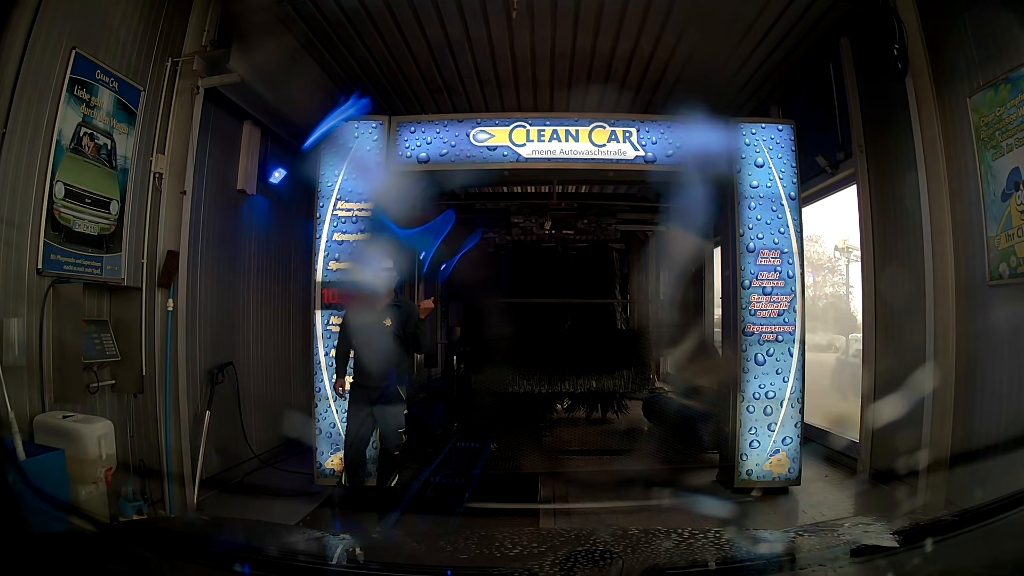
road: service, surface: asphalt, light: Day
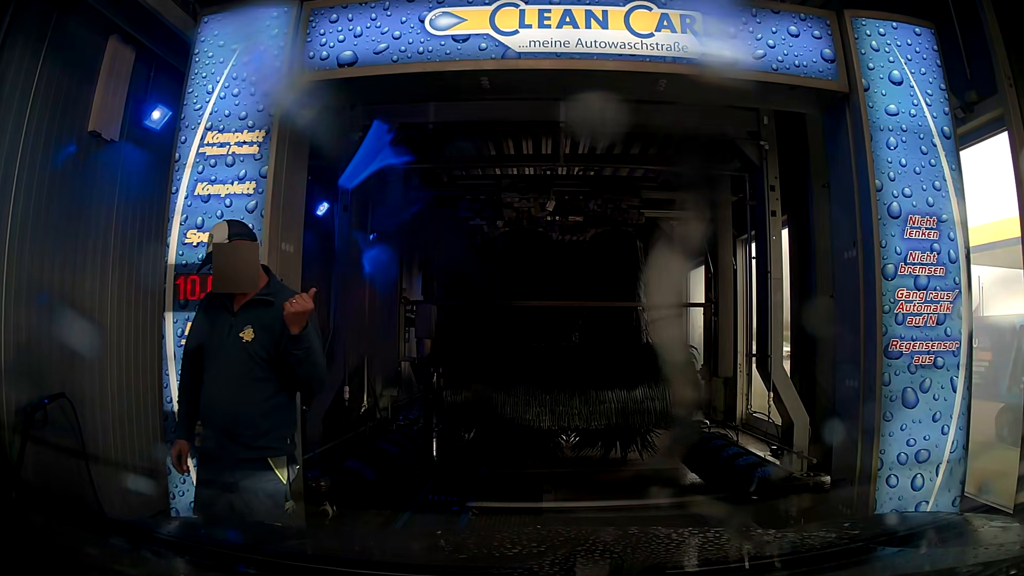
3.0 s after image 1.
(0.0, +2.2) m; 0°
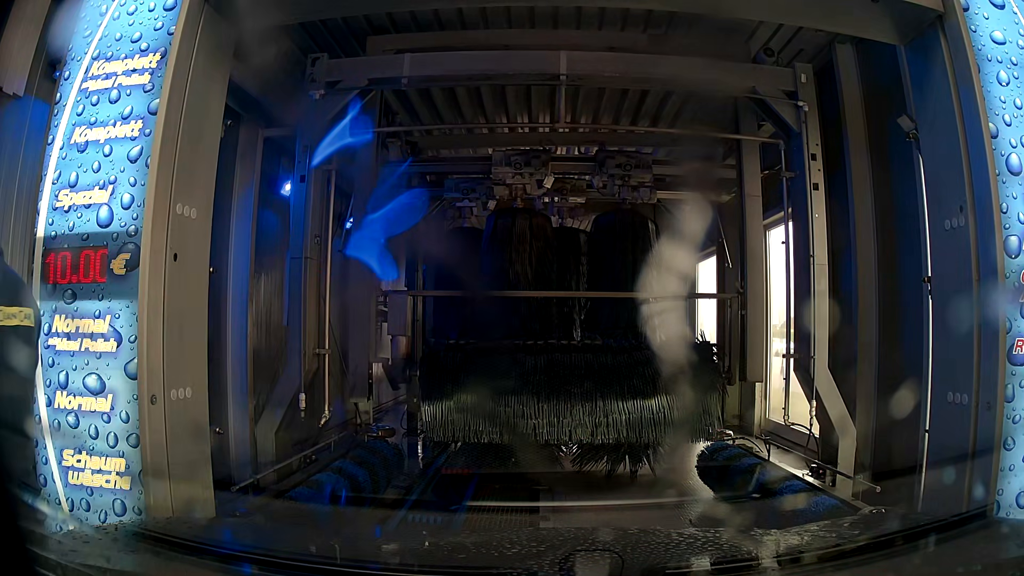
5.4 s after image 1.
(0.0, +0.9) m; 0°
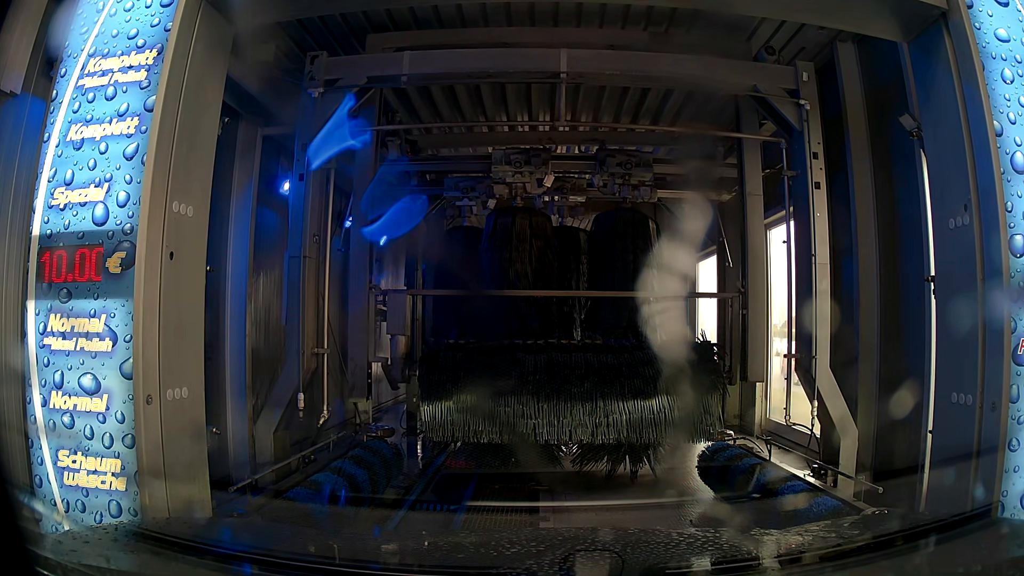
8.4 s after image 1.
(0.0, +0.1) m; 0°
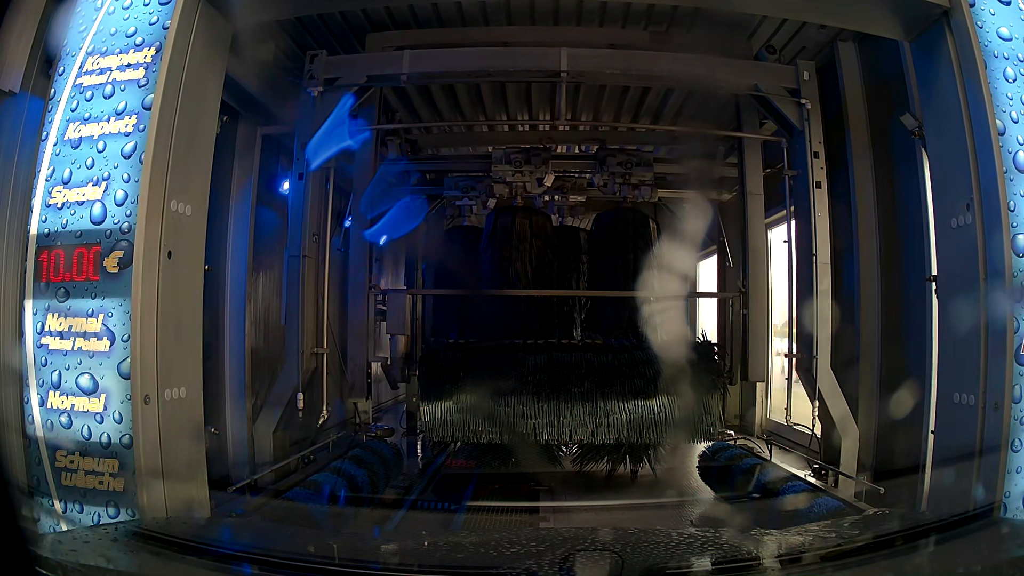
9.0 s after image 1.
(0.0, 0.0) m; 0°
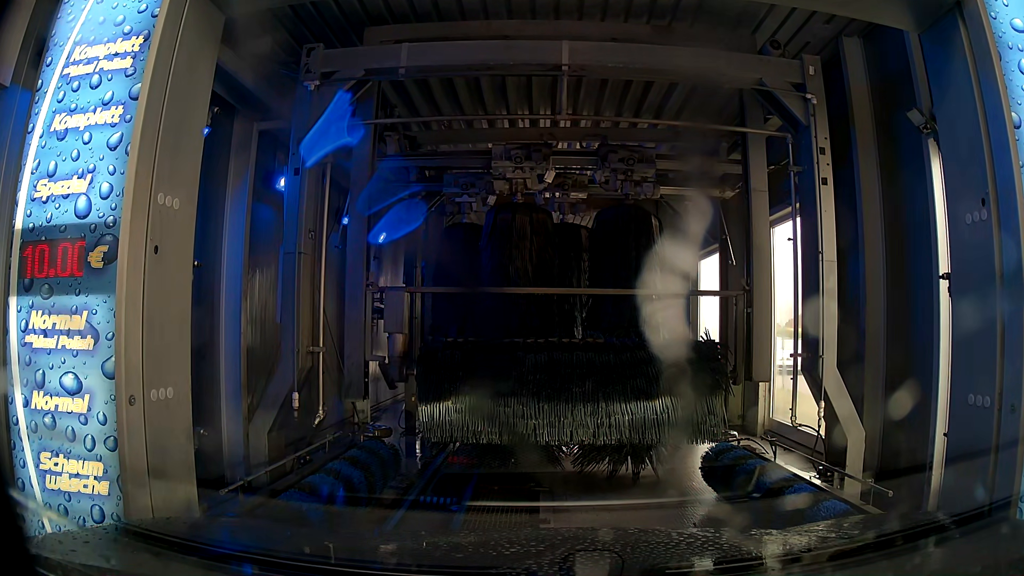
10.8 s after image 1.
(0.0, +0.1) m; 0°
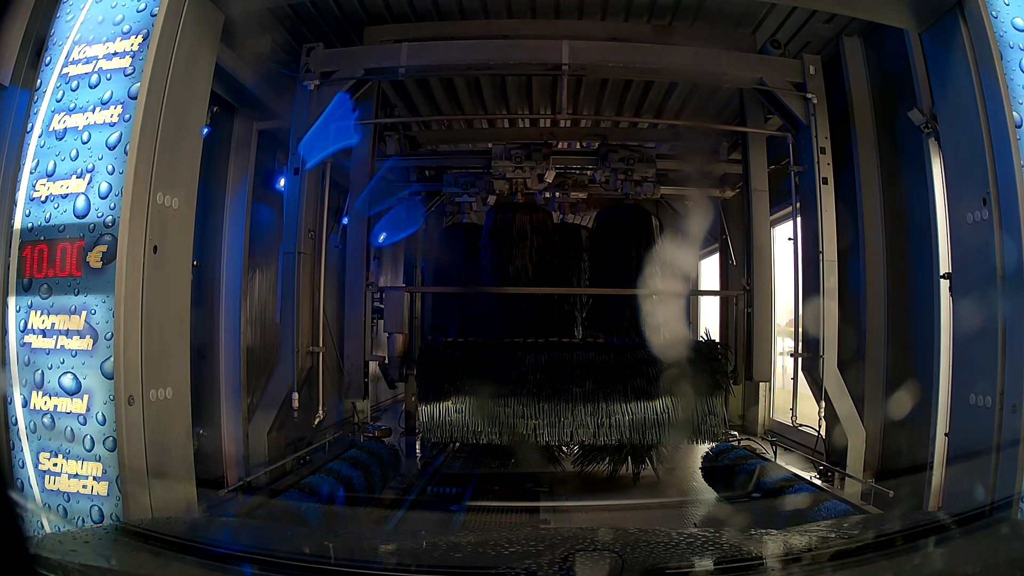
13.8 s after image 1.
(0.0, +0.1) m; 0°
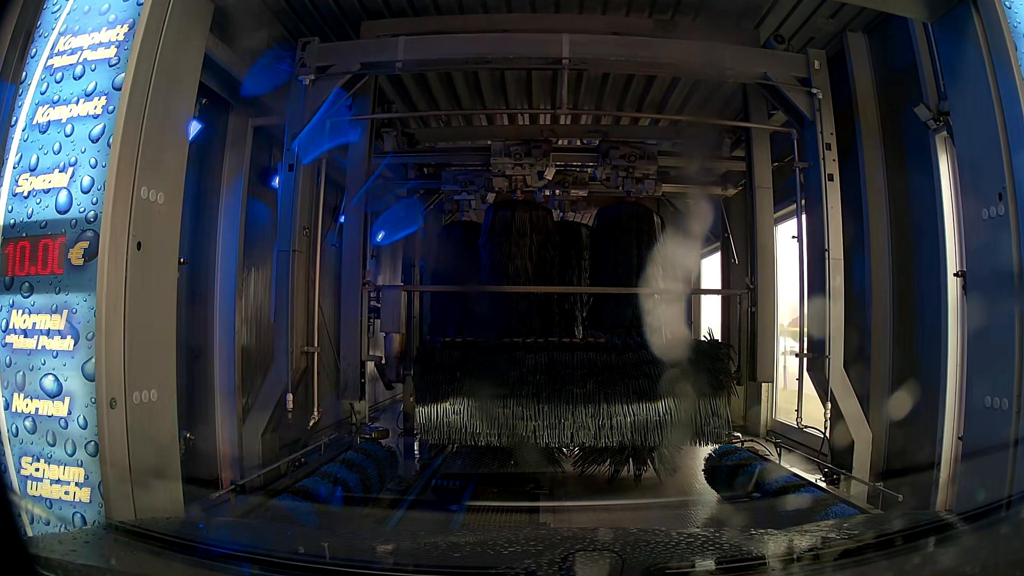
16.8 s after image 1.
(0.0, +0.1) m; 0°
